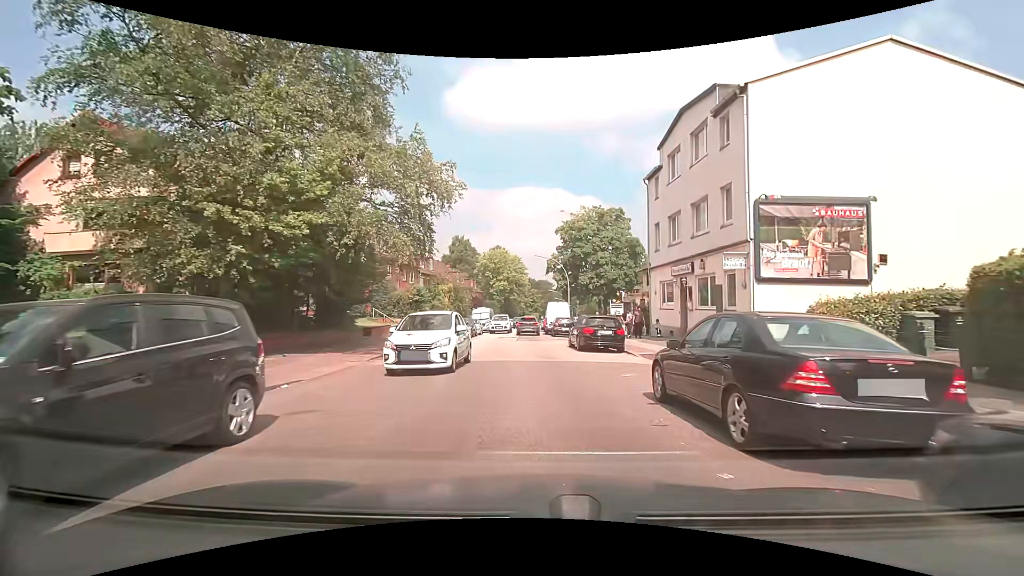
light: Day
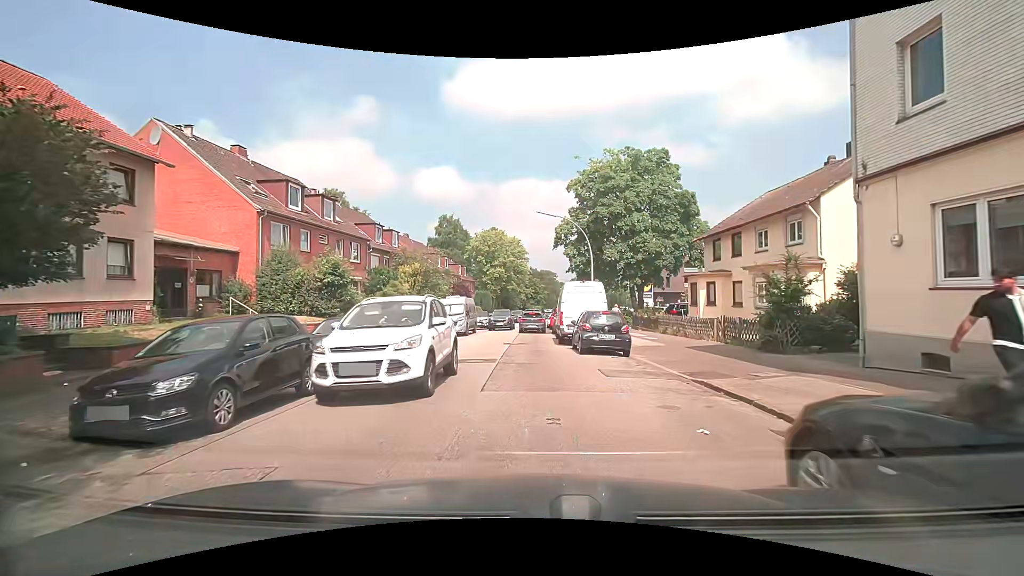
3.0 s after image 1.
(-0.2, +19.1) m; -2°
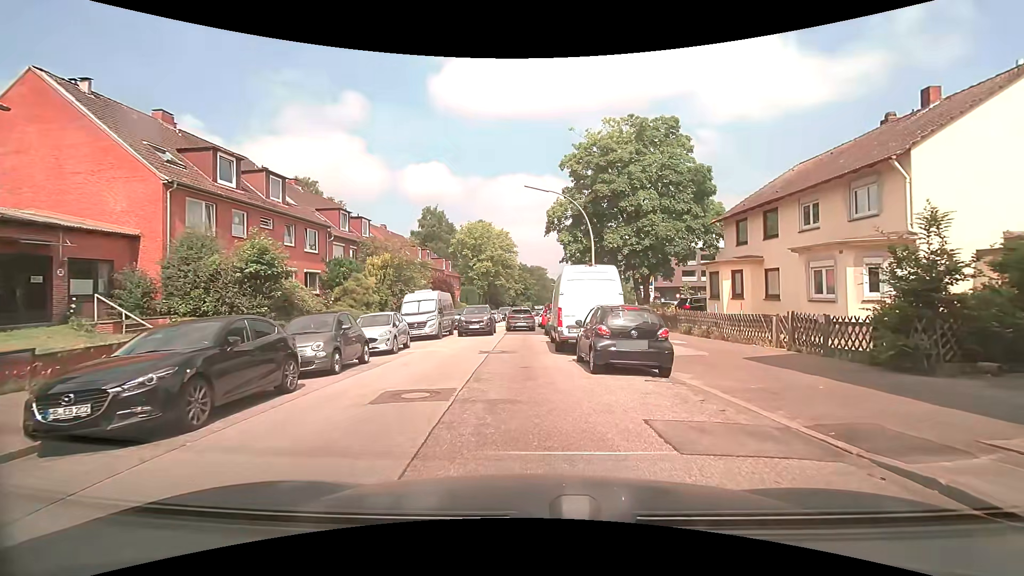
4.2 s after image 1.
(+0.1, +5.7) m; +1°
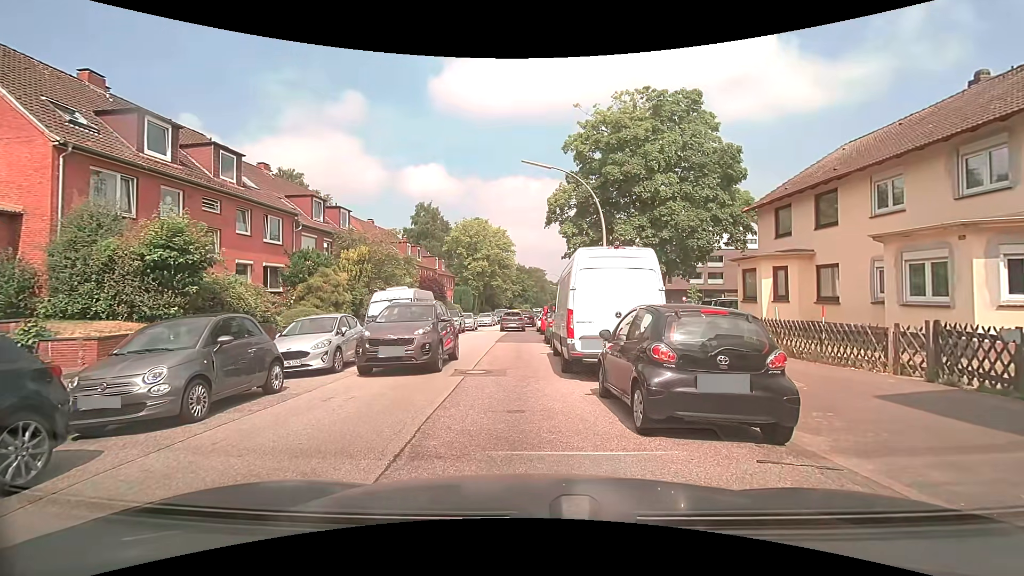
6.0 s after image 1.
(+0.1, +4.5) m; +2°
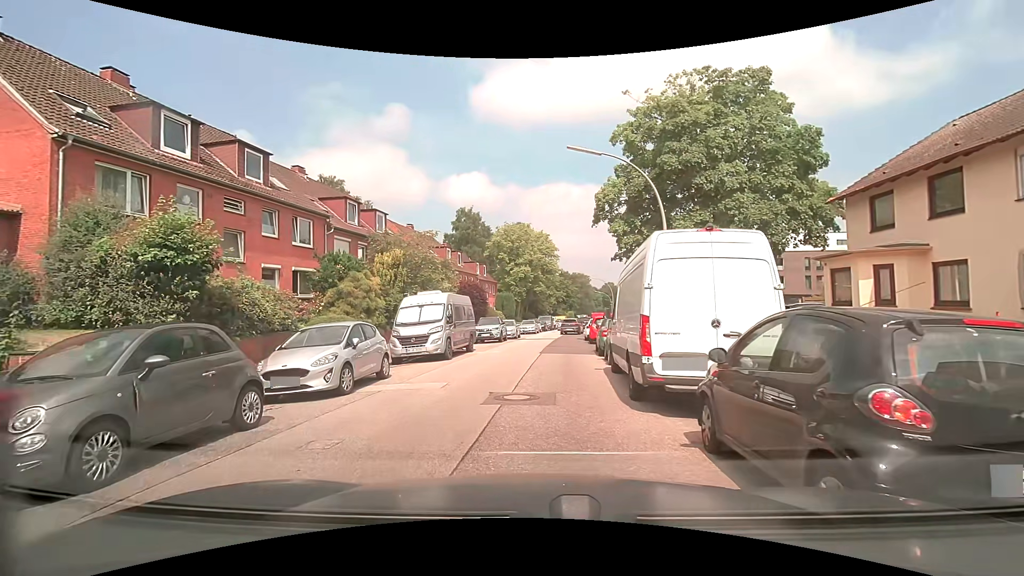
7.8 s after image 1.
(-0.1, +2.7) m; -4°
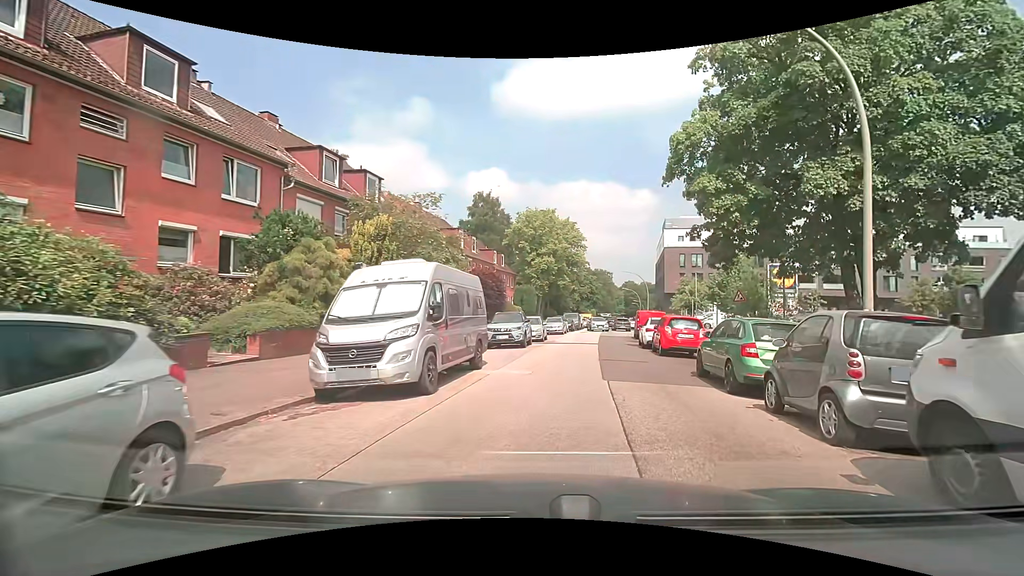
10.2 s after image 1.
(-1.1, +9.3) m; -4°
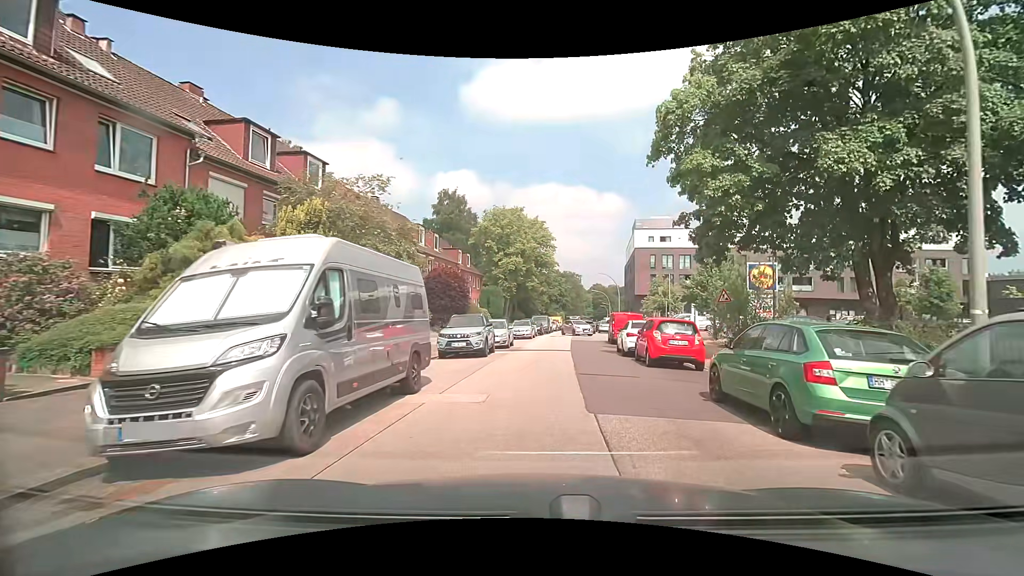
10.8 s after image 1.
(+0.2, +3.5) m; +4°
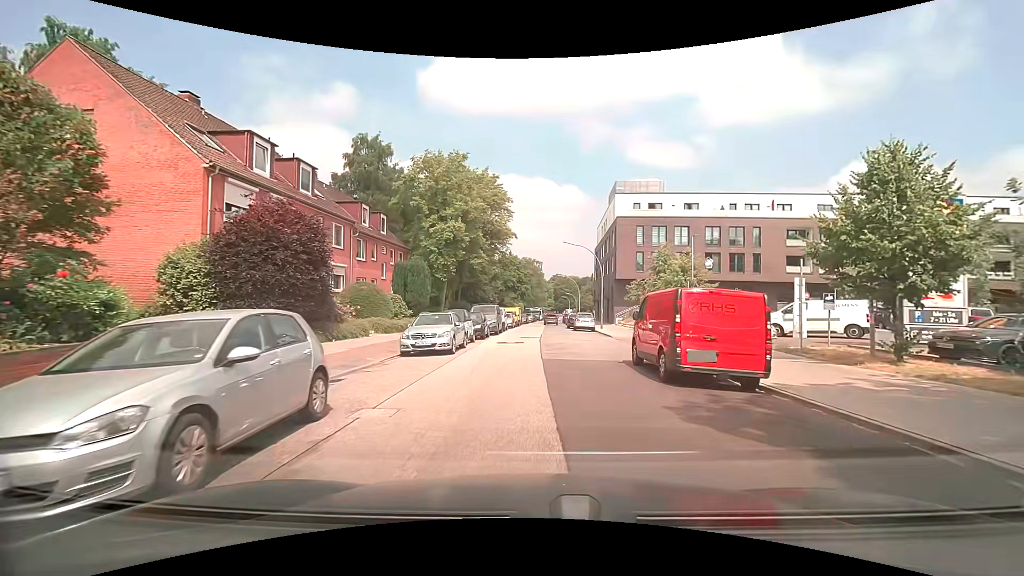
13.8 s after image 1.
(+1.0, +20.6) m; +5°
